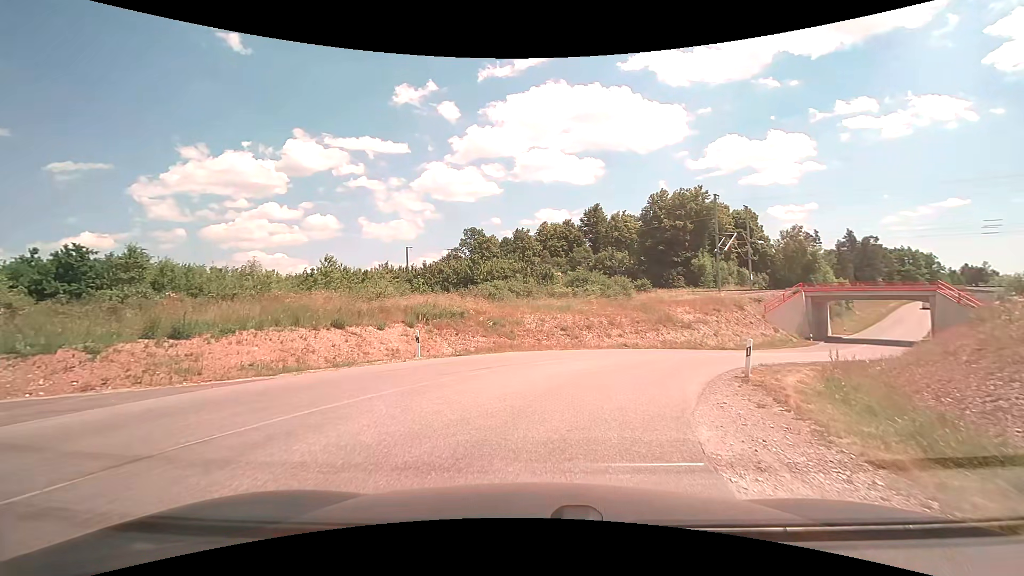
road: unclassified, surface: asphalt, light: Day
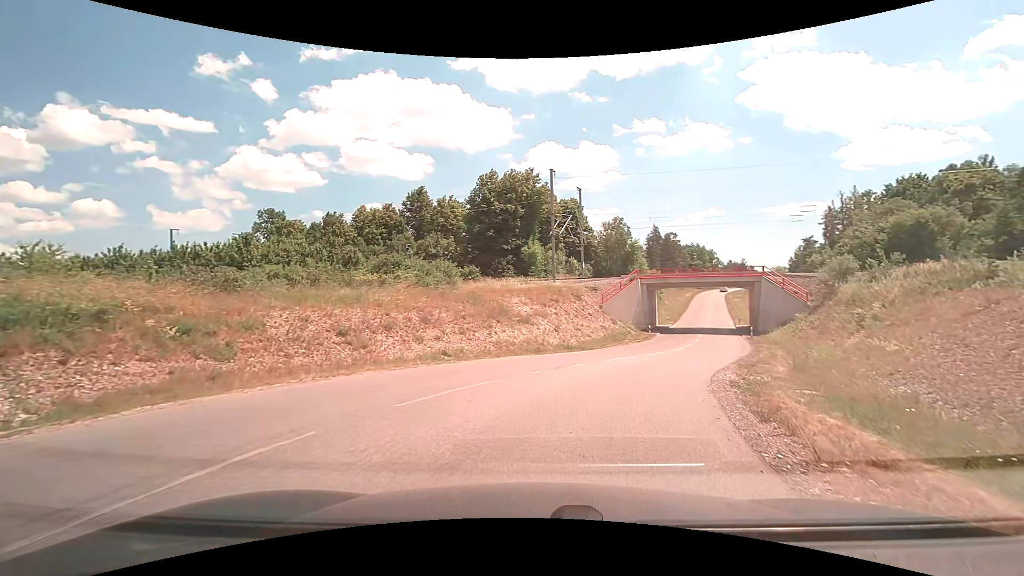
(+1.8, +12.8) m; +19°
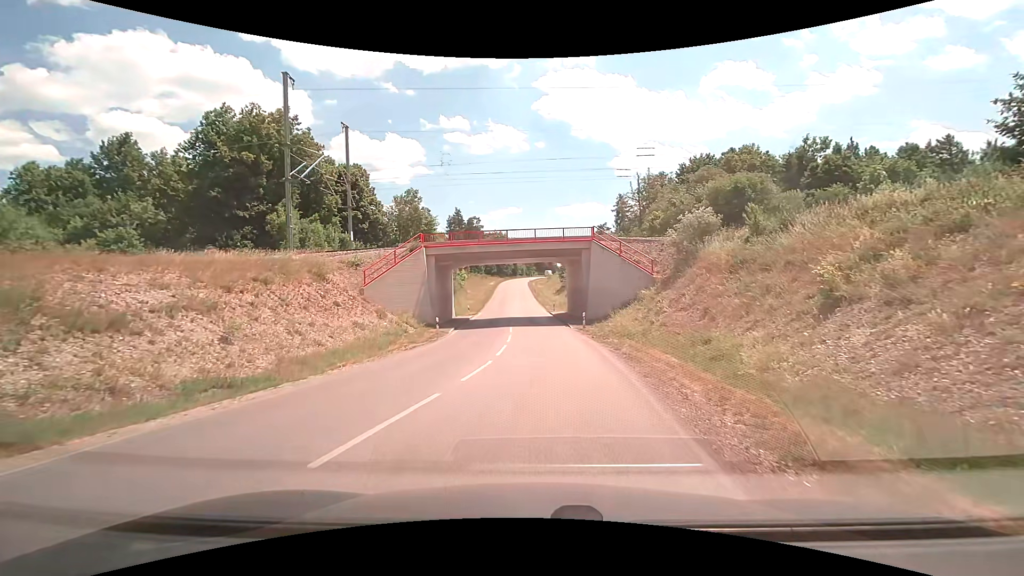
(+4.7, +19.3) m; +22°
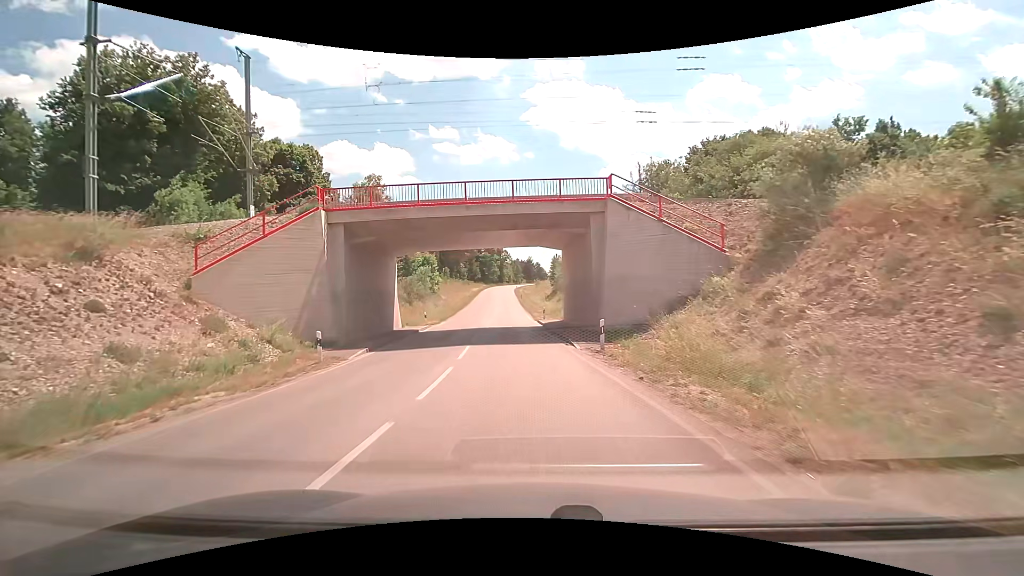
(+0.5, +14.8) m; +2°
(0, +10) (-1, +20) (-2, +30) (-2, +40) (-3, +50) (-4, +60) (-4, +70) (-5, +80) (-6, +90) (-6, +100) m
